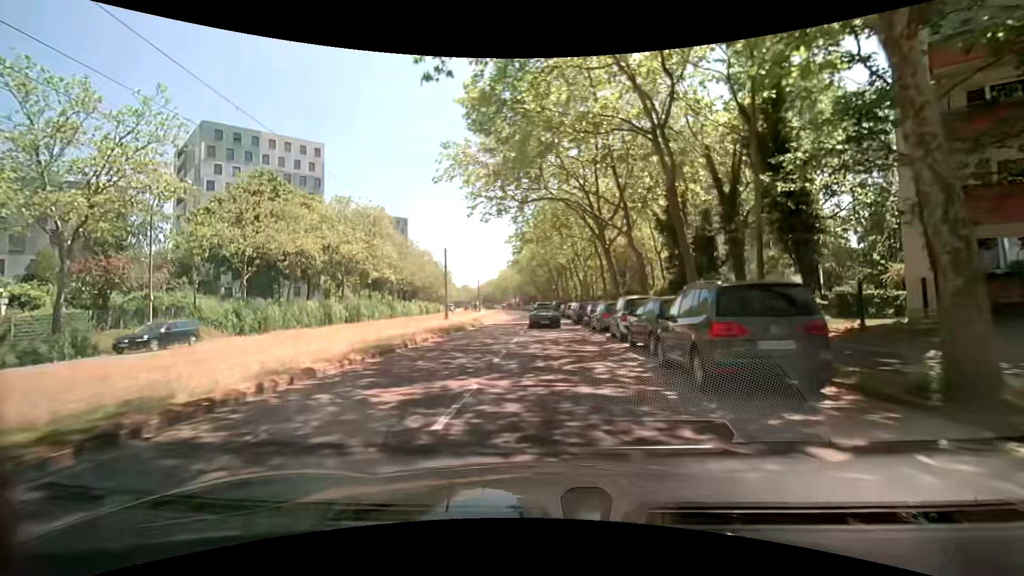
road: tertiary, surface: asphalt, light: Day
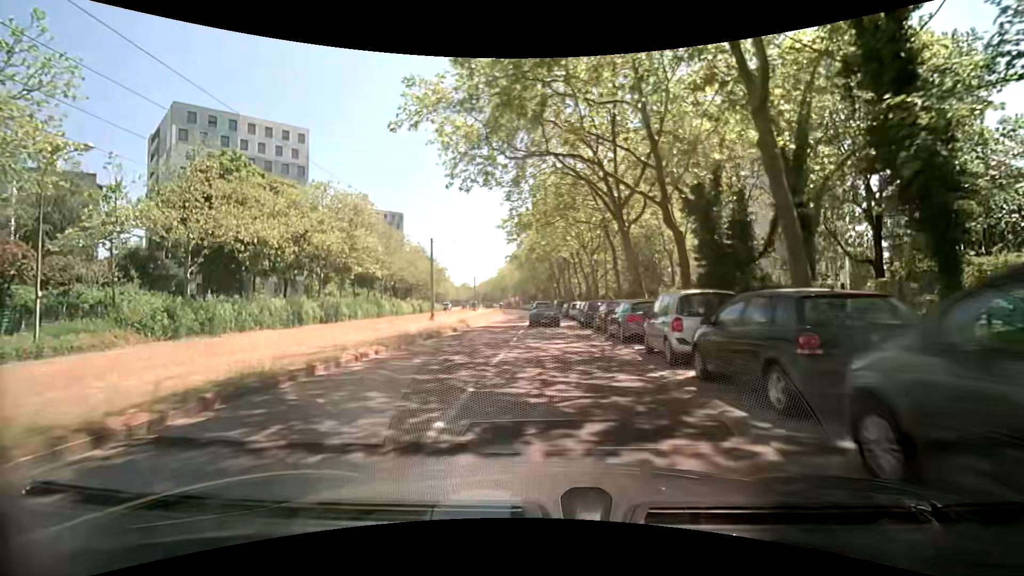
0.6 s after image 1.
(0.0, +6.6) m; 0°
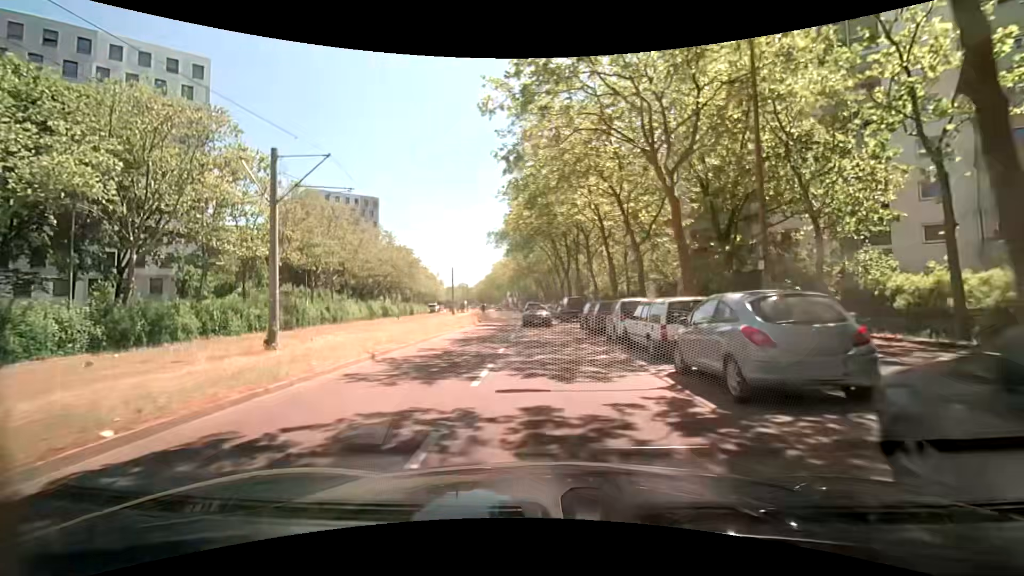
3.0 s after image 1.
(-0.2, +26.3) m; -2°
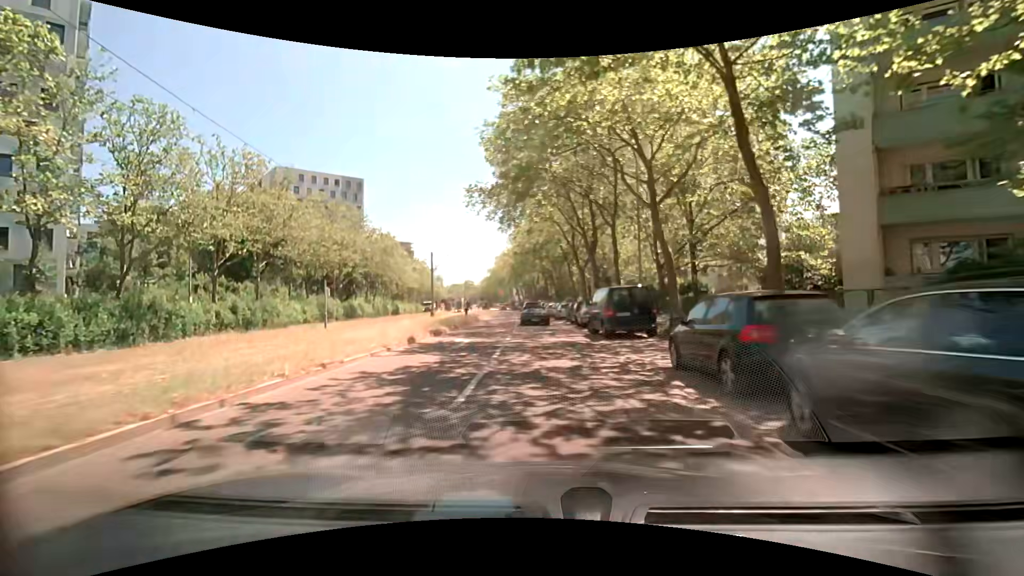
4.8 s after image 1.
(+0.5, +19.6) m; +1°
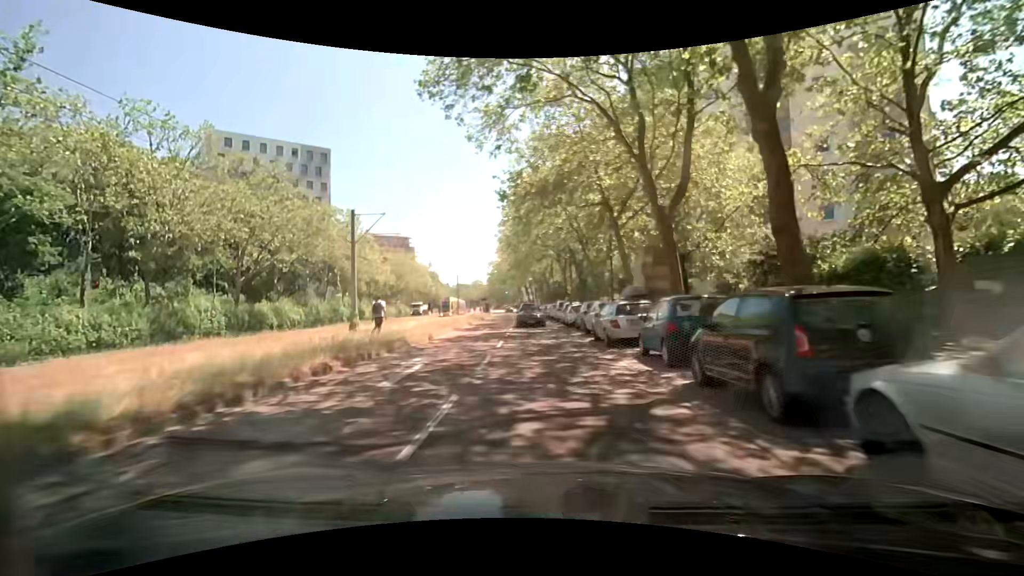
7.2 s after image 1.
(-0.3, +26.1) m; -1°
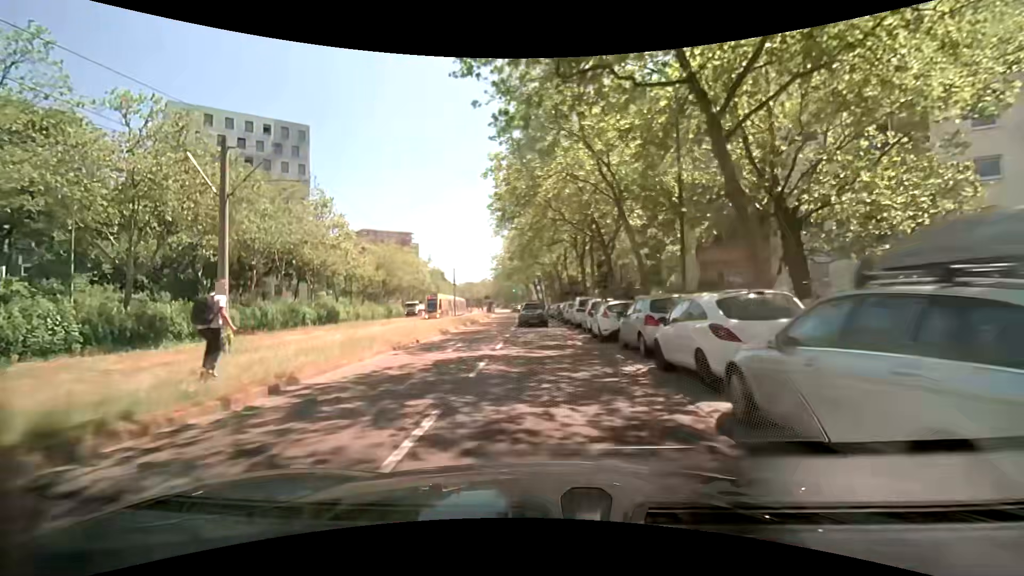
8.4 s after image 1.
(-0.3, +13.0) m; -2°
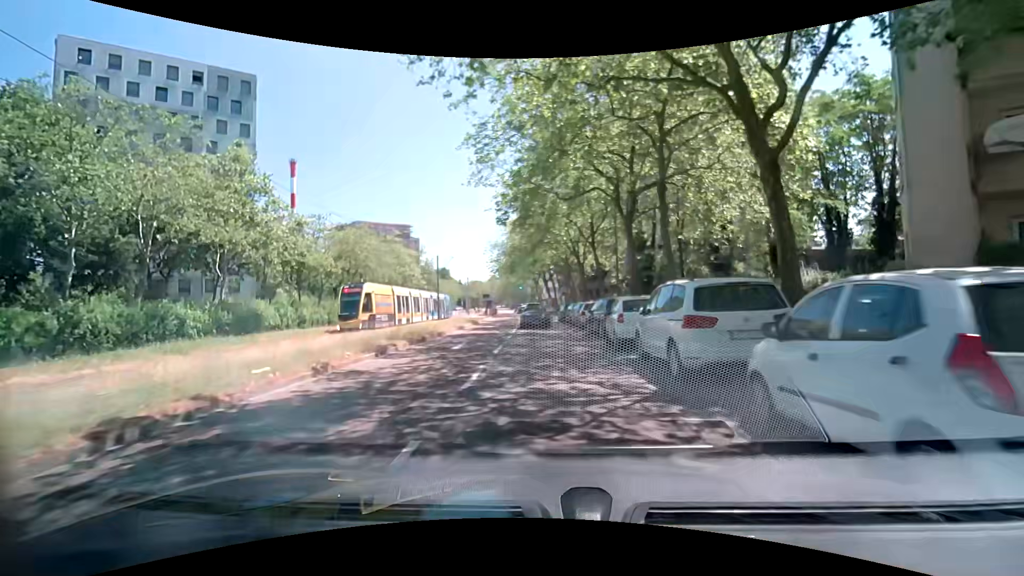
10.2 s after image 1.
(-0.1, +19.2) m; -1°
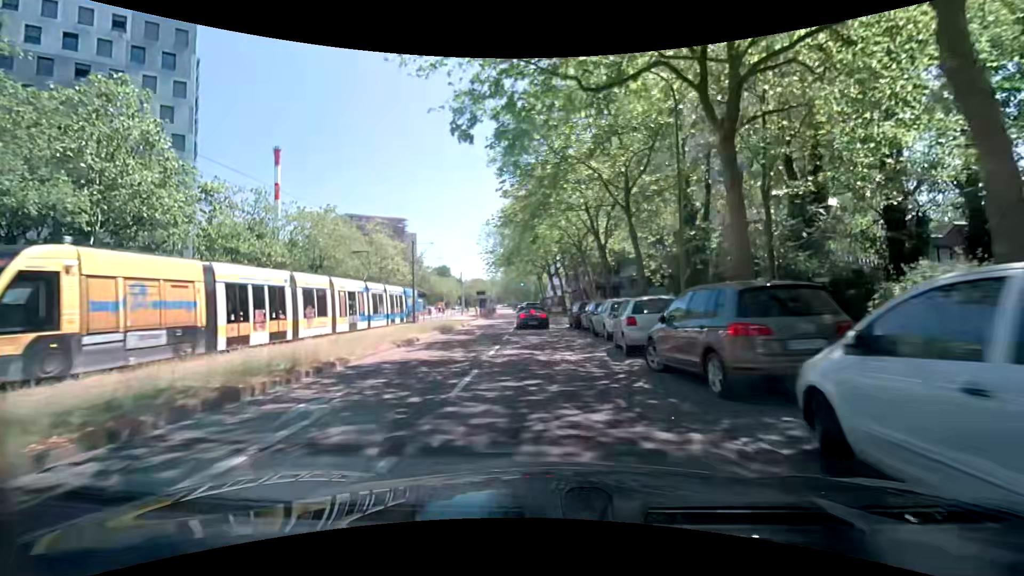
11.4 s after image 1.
(0.0, +12.6) m; 0°
(0, +10) (0, +20) (0, +30) (0, +40) (-1, +50) (-1, +60) (-2, +70) (-2, +80) (-3, +90) (-4, +100) m
